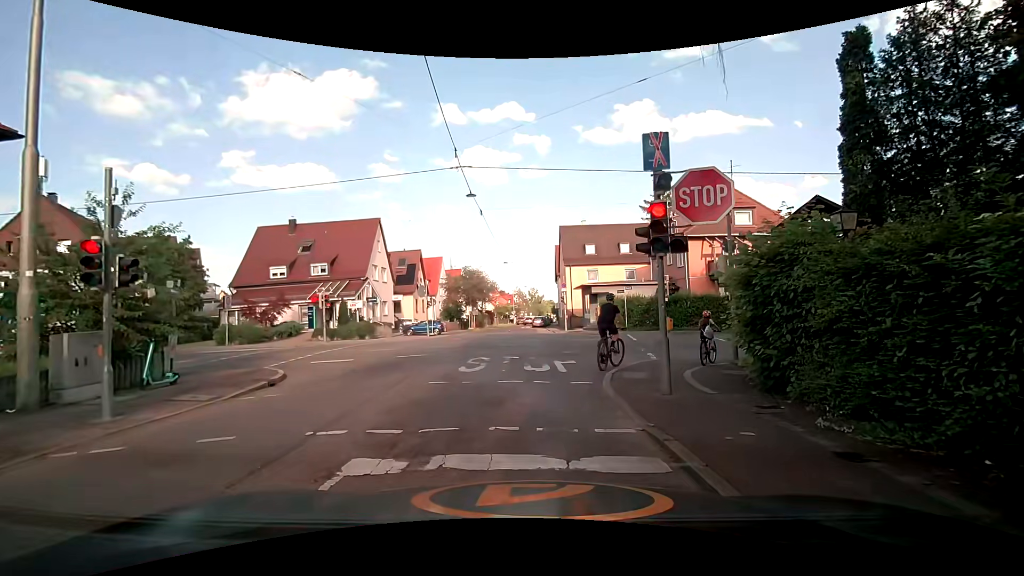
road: tertiary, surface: asphalt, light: Day
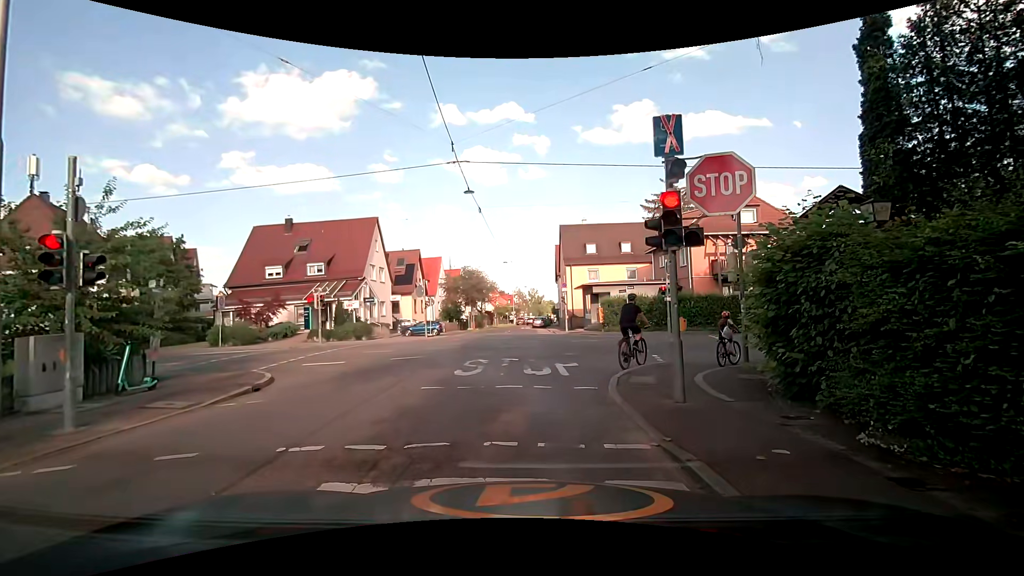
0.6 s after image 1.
(0.0, +0.7) m; 0°
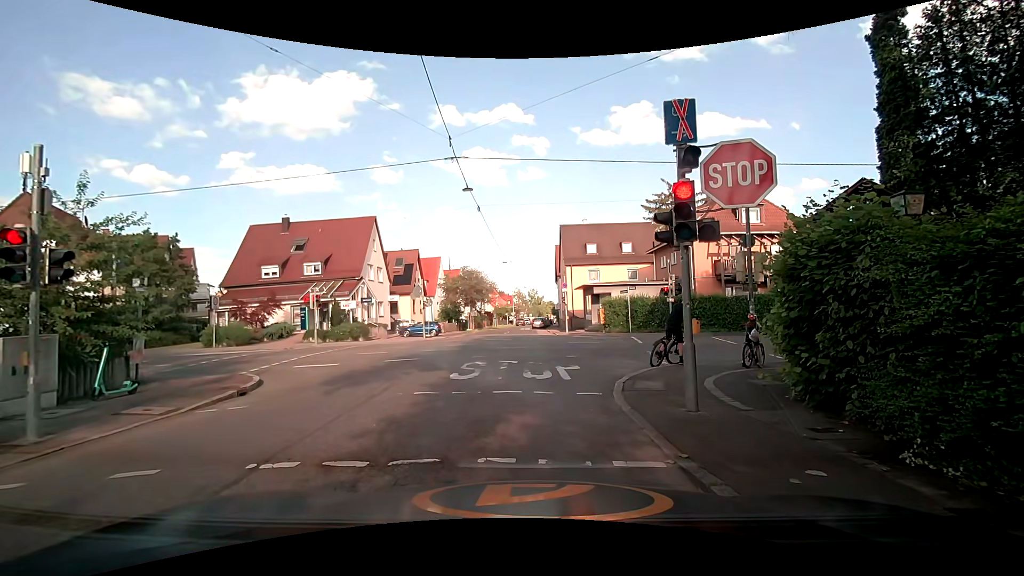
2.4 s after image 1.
(0.0, +0.6) m; 0°
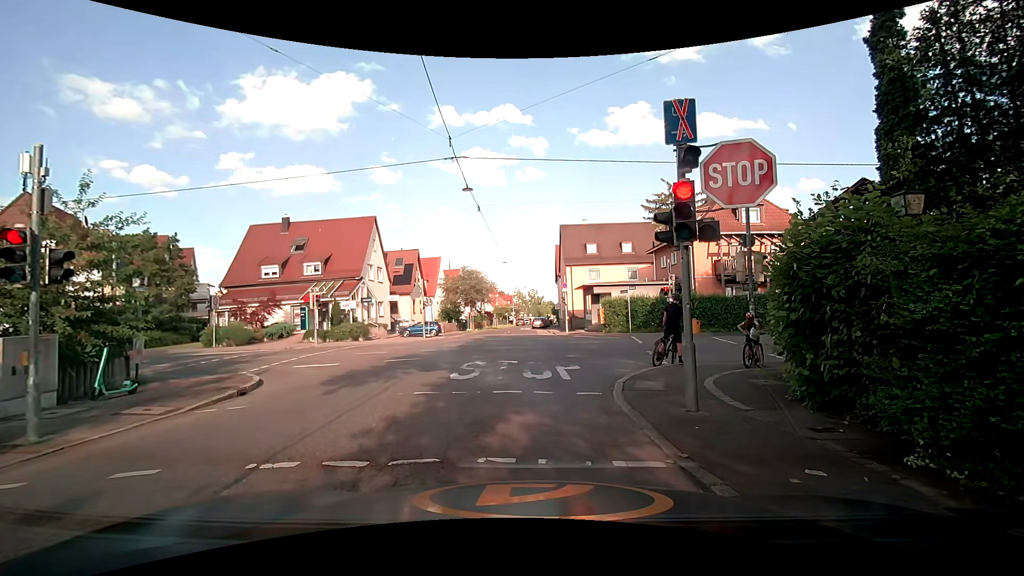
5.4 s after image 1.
(0.0, +0.1) m; 0°
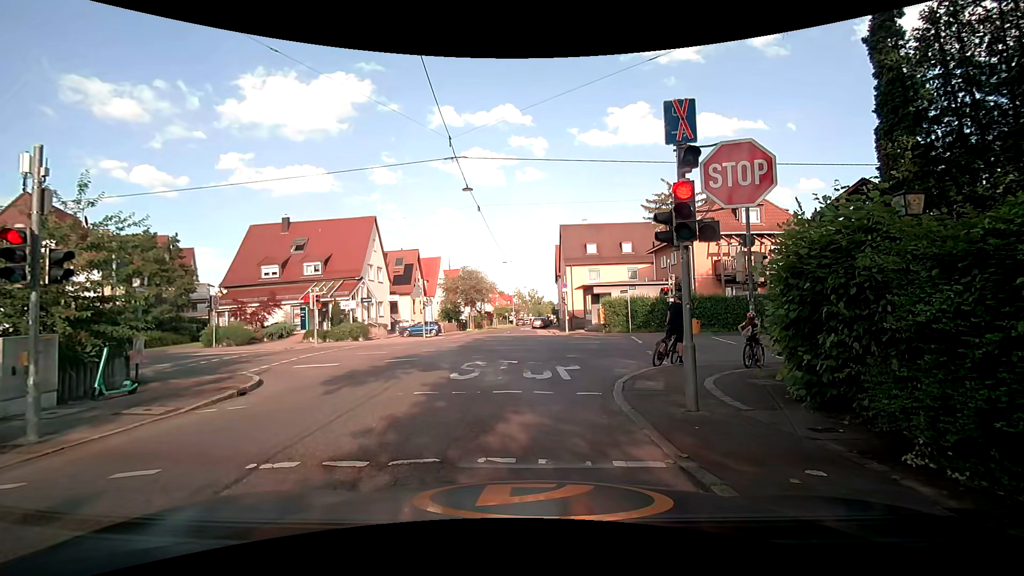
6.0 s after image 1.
(0.0, 0.0) m; 0°
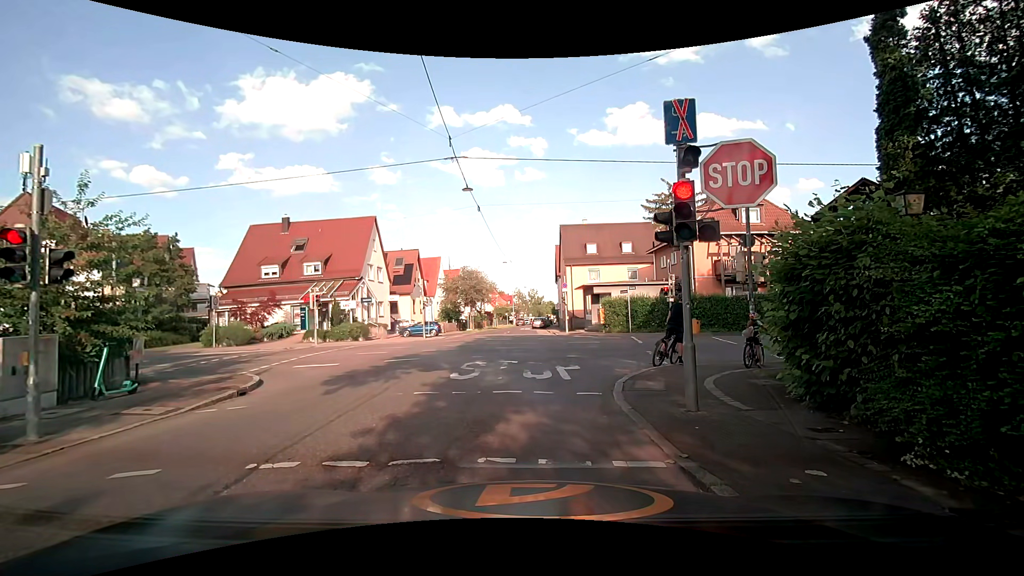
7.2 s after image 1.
(0.0, 0.0) m; 0°
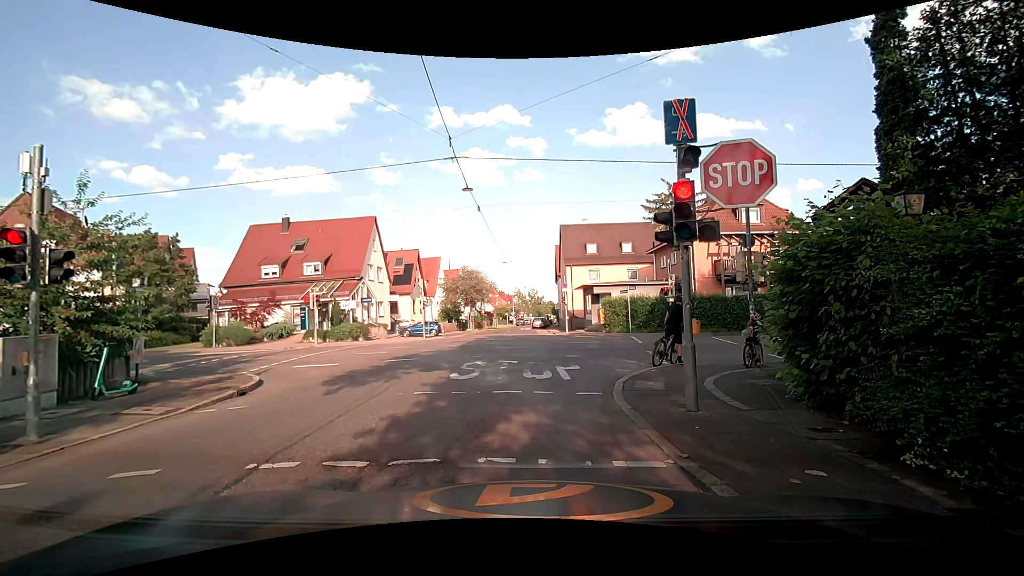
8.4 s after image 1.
(0.0, 0.0) m; 0°
